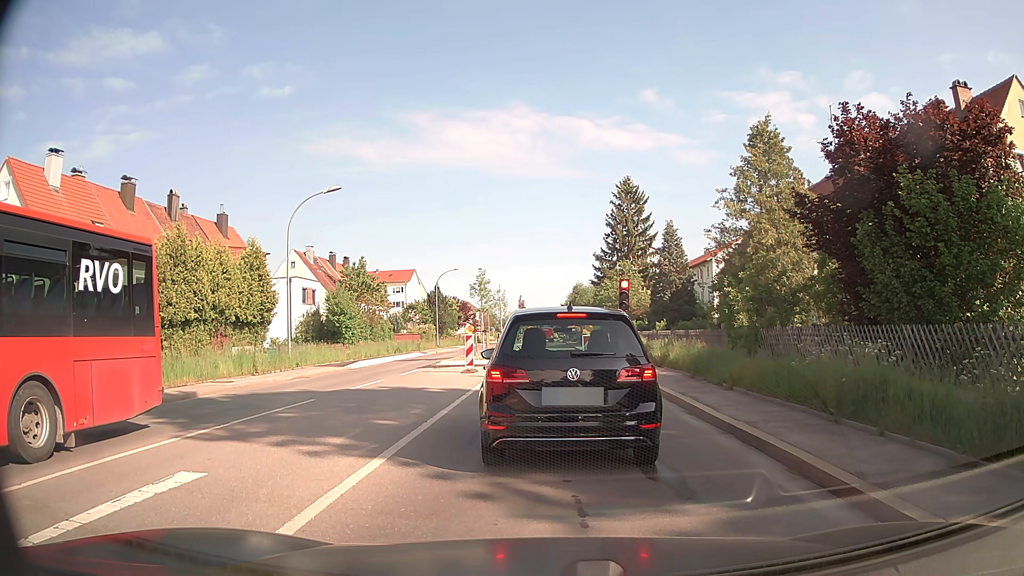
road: secondary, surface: asphalt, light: Day
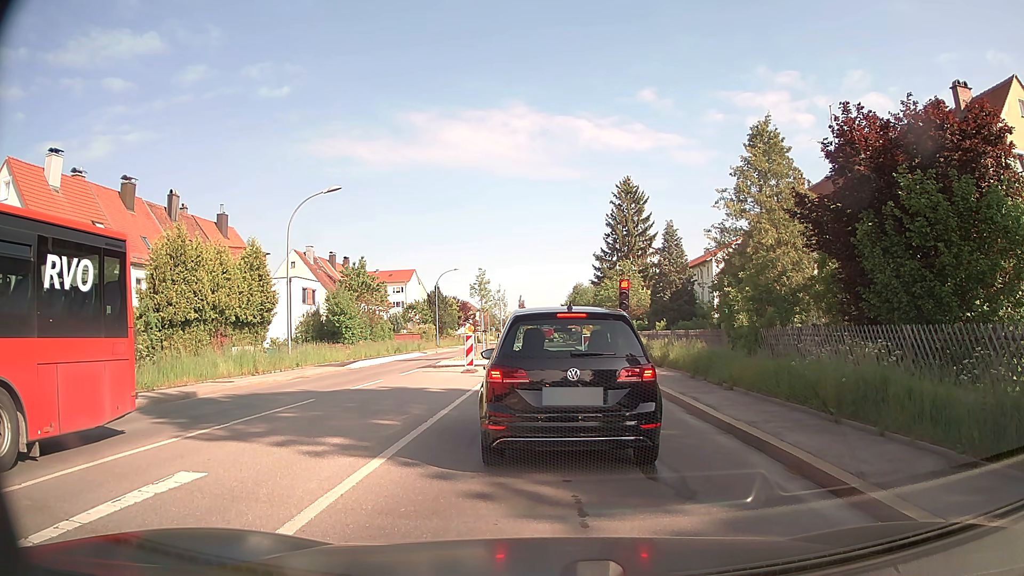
(0.0, 0.0) m; 0°
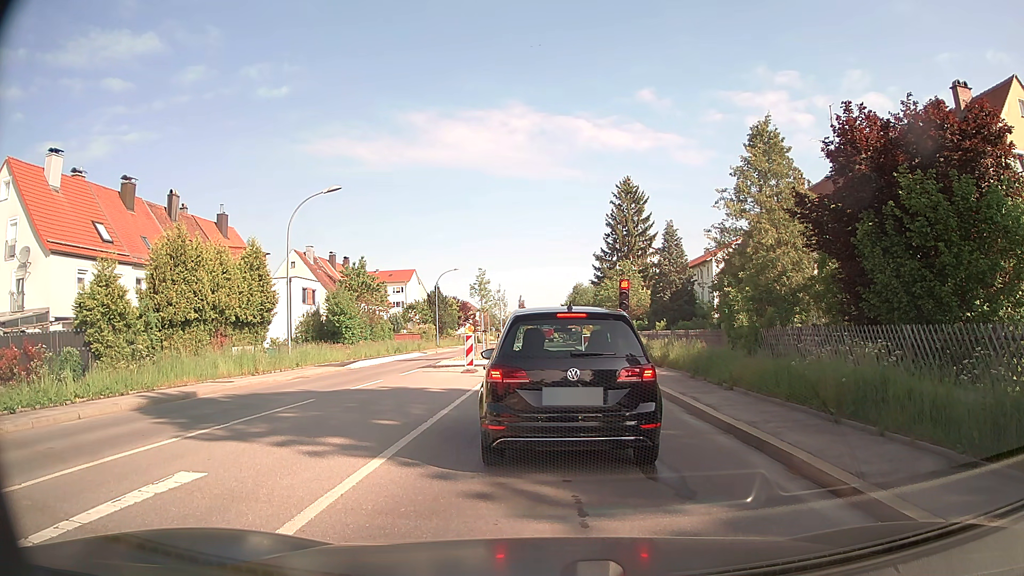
(0.0, 0.0) m; 0°
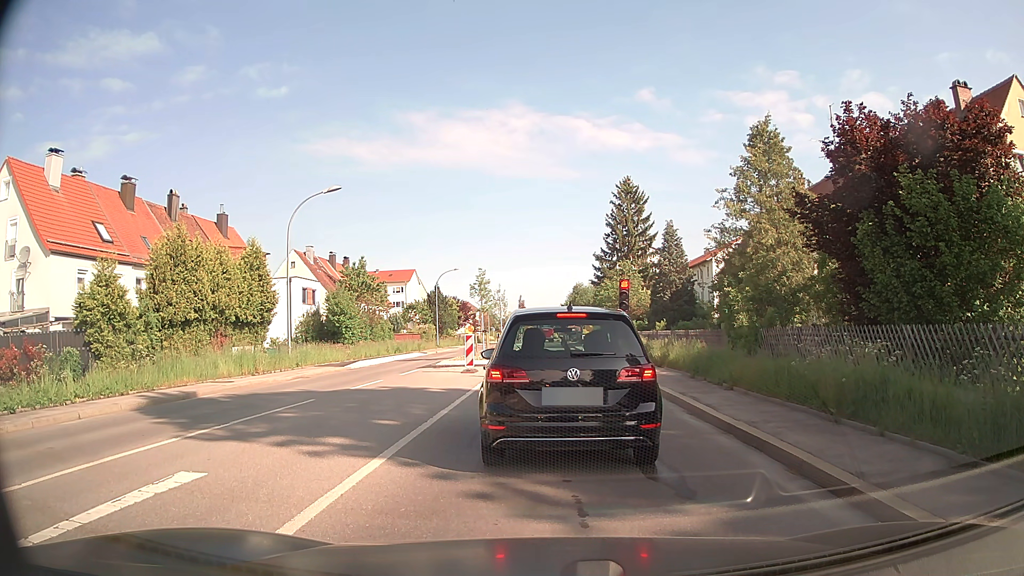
(0.0, 0.0) m; 0°
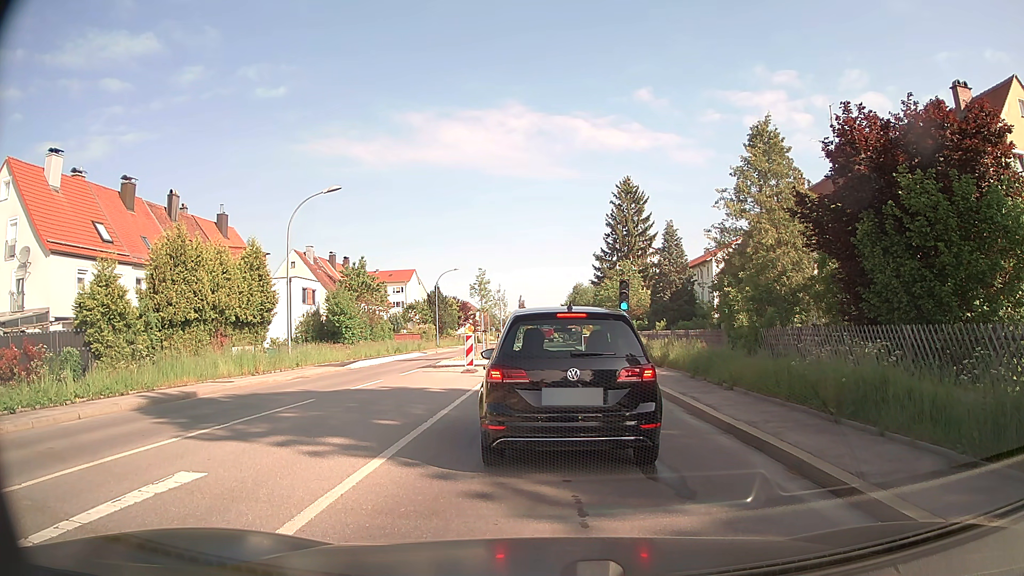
(0.0, 0.0) m; 0°
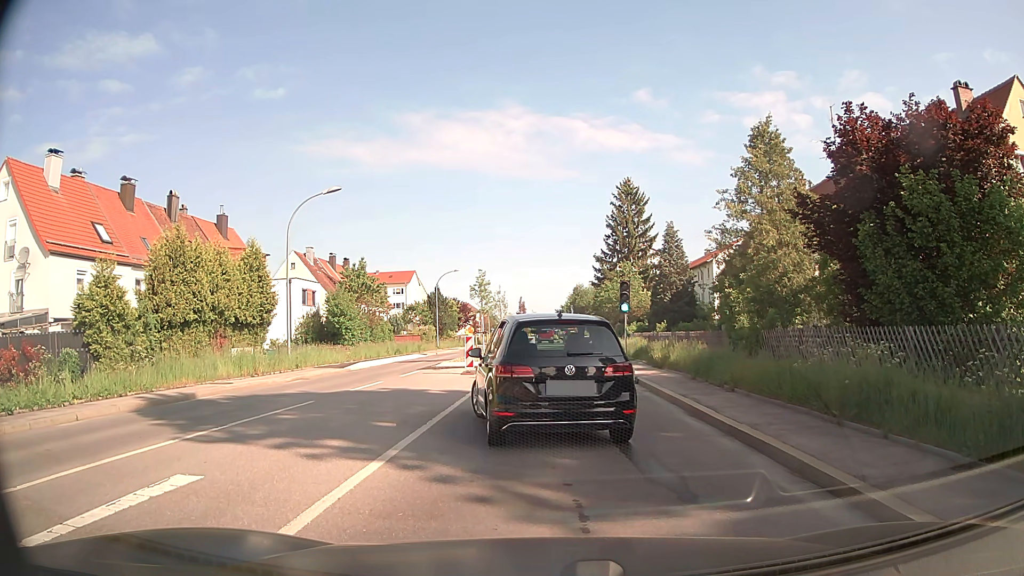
(0.0, 0.0) m; 0°
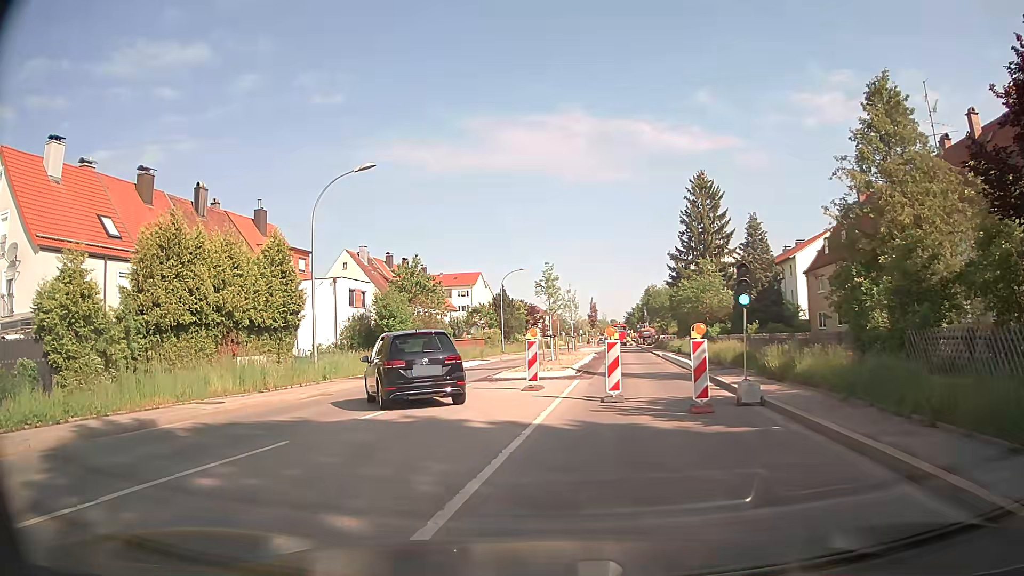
(-0.2, +5.4) m; -5°
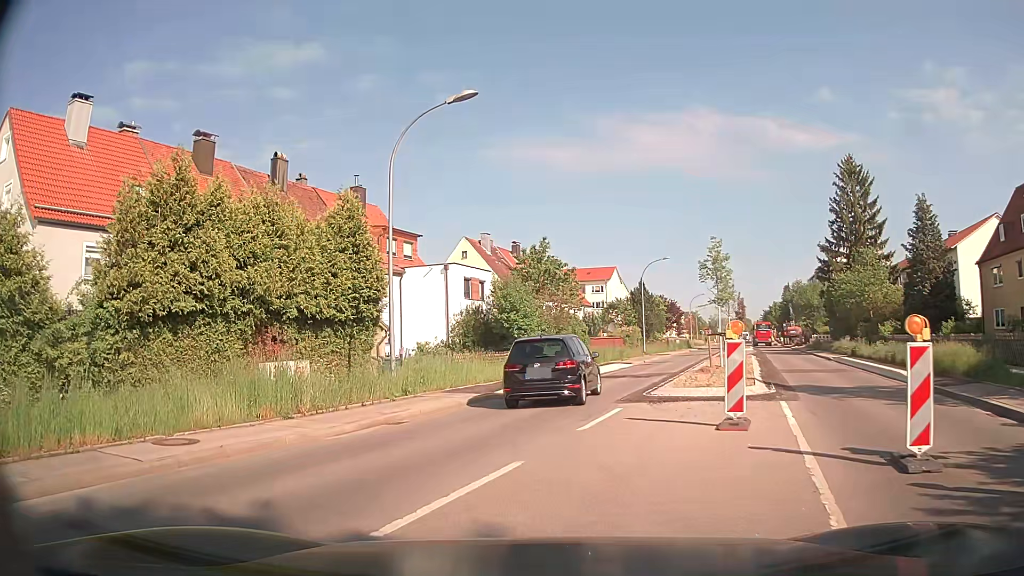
(-0.8, +7.5) m; -11°
(-1, +10) (+1, +20) (+3, +29) (+6, +39) (+9, +49) (+12, +58) (+15, +68) (+18, +77) (+21, +87) (+24, +96) m
